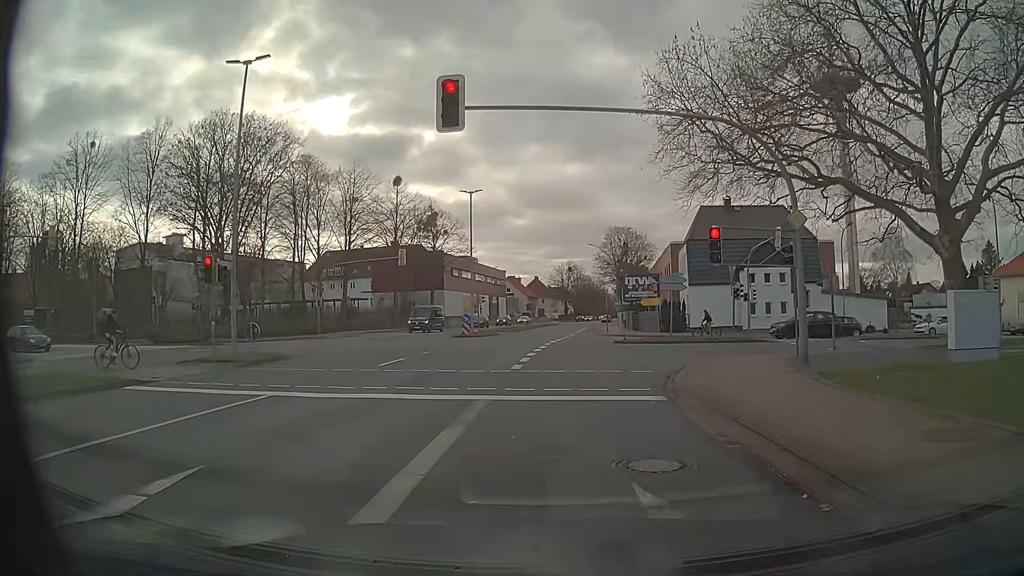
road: primary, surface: asphalt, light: Day
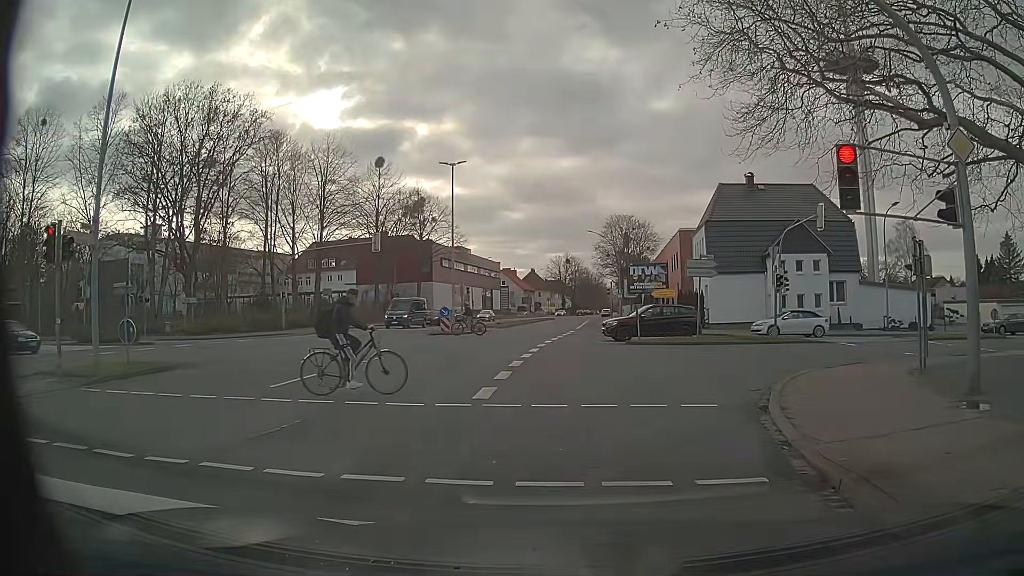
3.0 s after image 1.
(0.0, +7.1) m; -2°
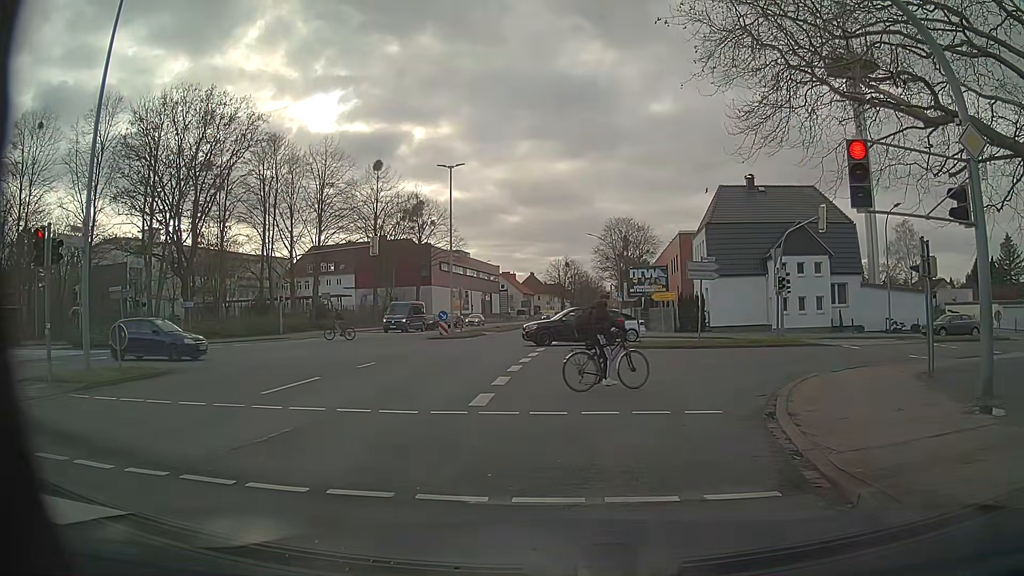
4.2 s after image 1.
(0.0, +0.4) m; 0°
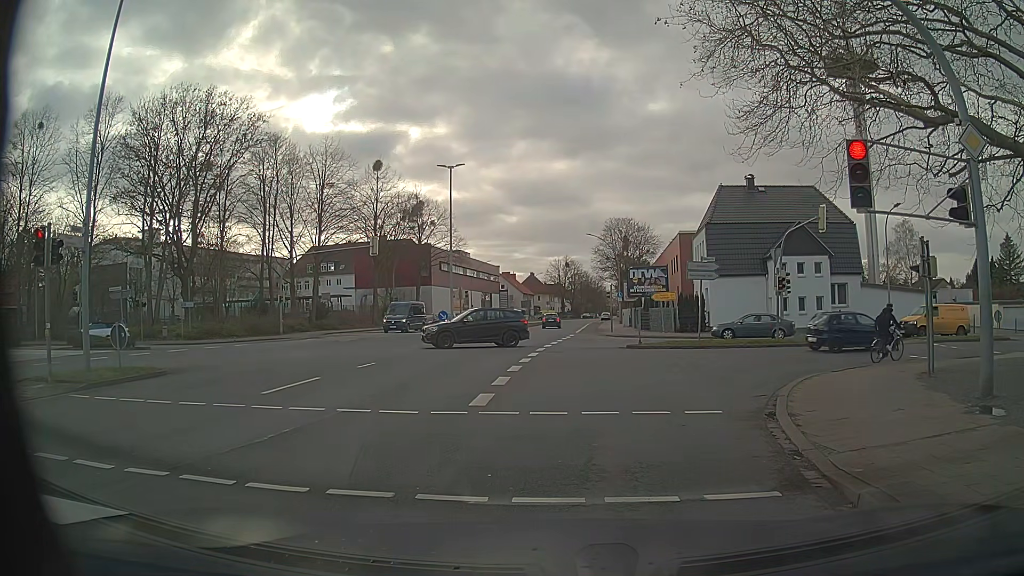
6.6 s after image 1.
(0.0, +0.1) m; 0°
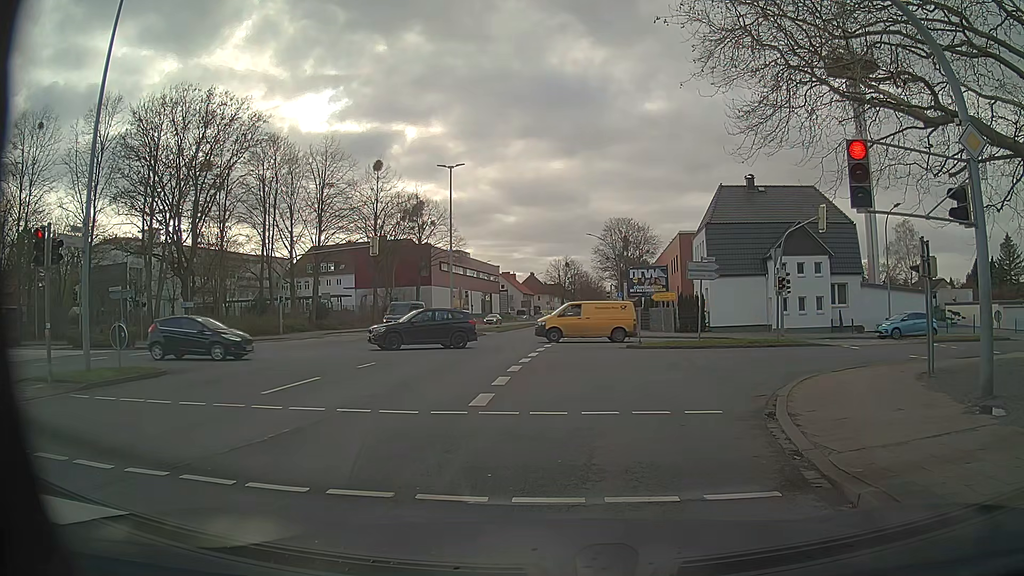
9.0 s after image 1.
(0.0, 0.0) m; 0°
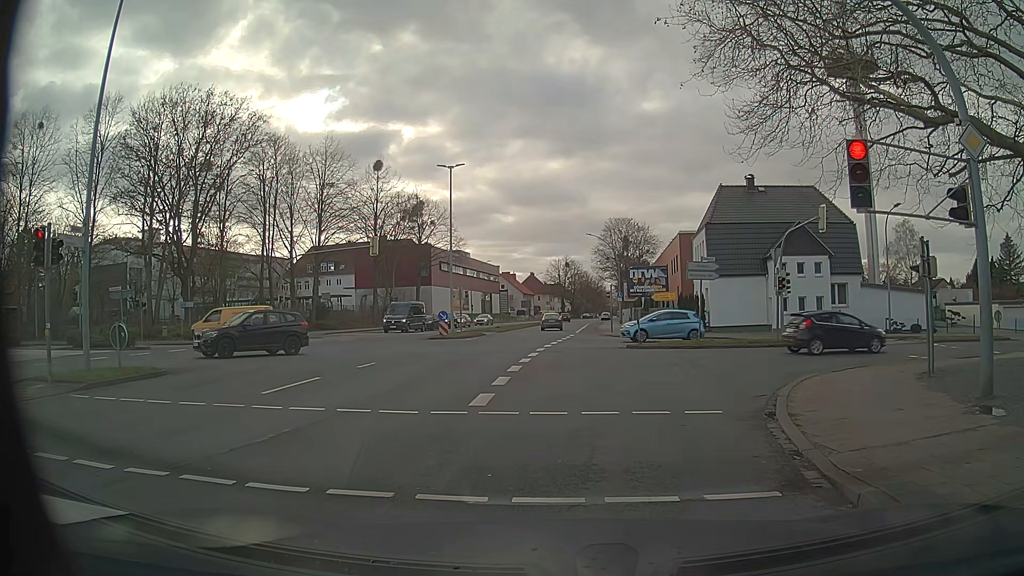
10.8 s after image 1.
(0.0, 0.0) m; 0°
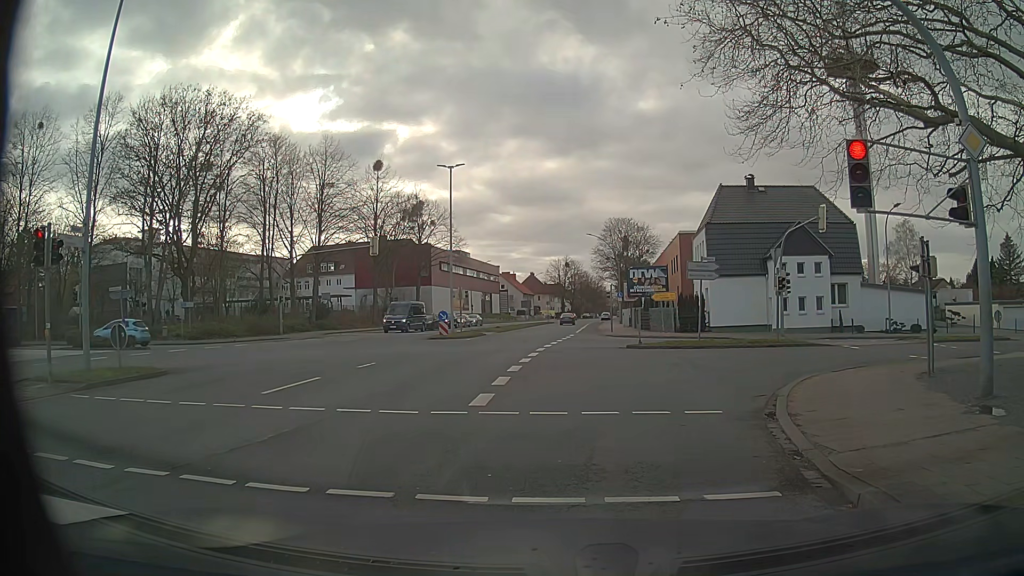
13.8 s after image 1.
(0.0, 0.0) m; 0°
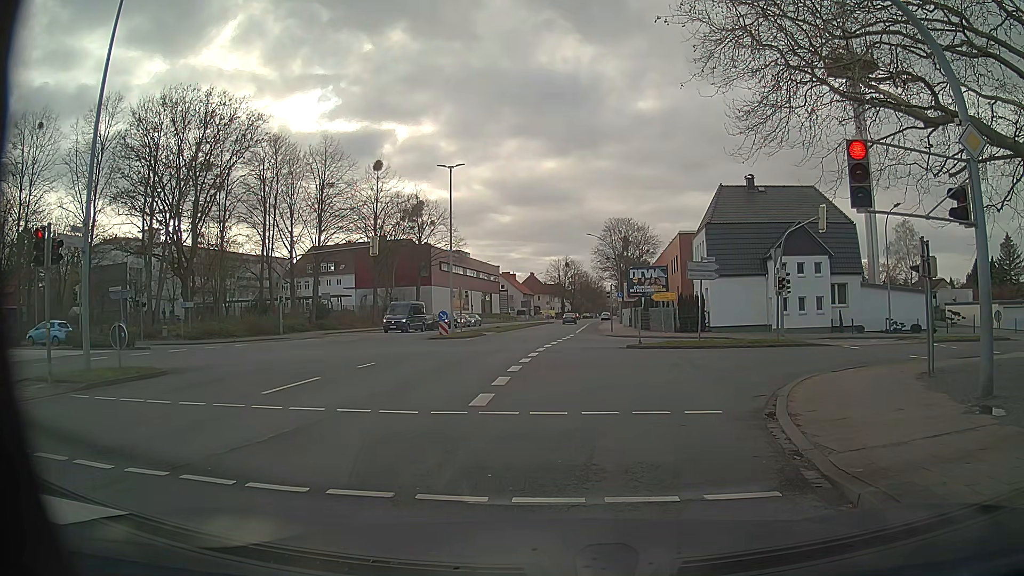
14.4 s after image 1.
(0.0, 0.0) m; 0°
